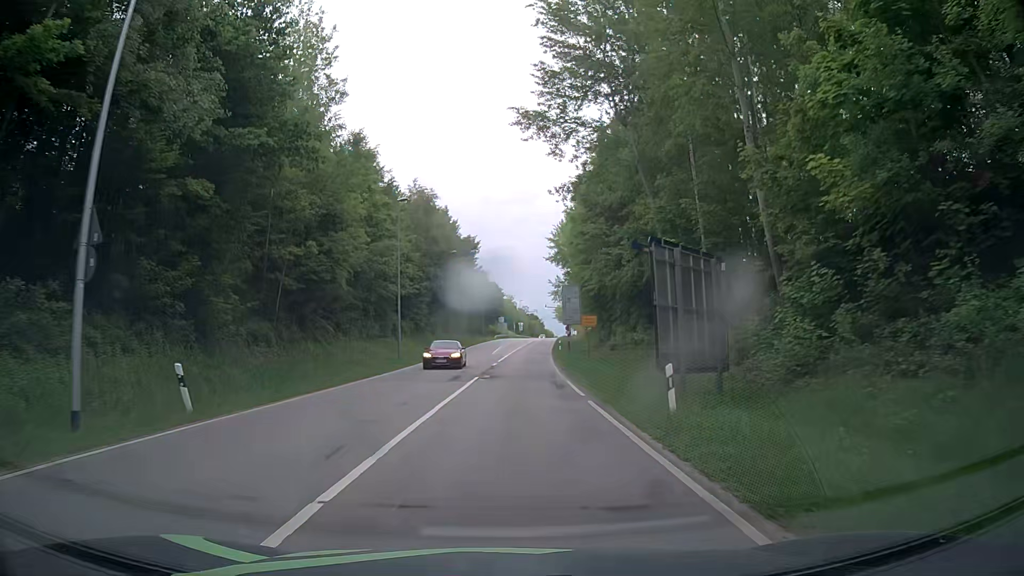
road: secondary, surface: asphalt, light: Day
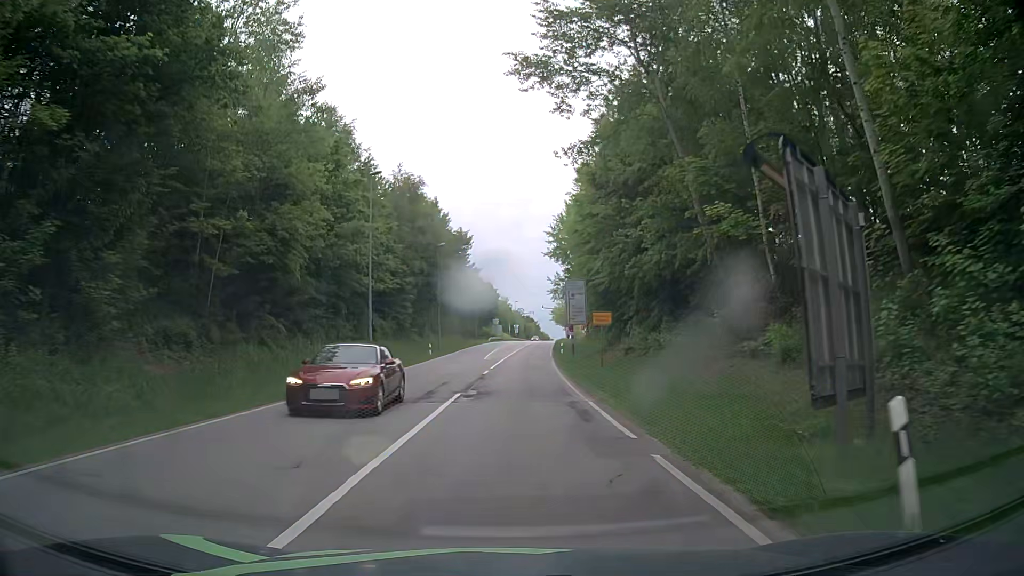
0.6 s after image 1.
(+0.2, +7.5) m; +2°
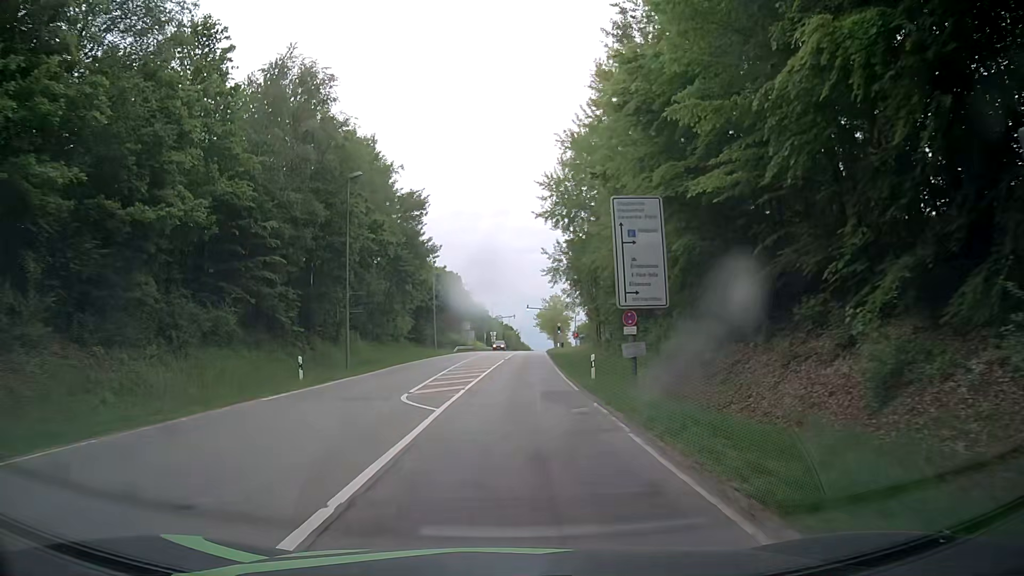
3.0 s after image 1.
(+0.2, +30.0) m; +2°
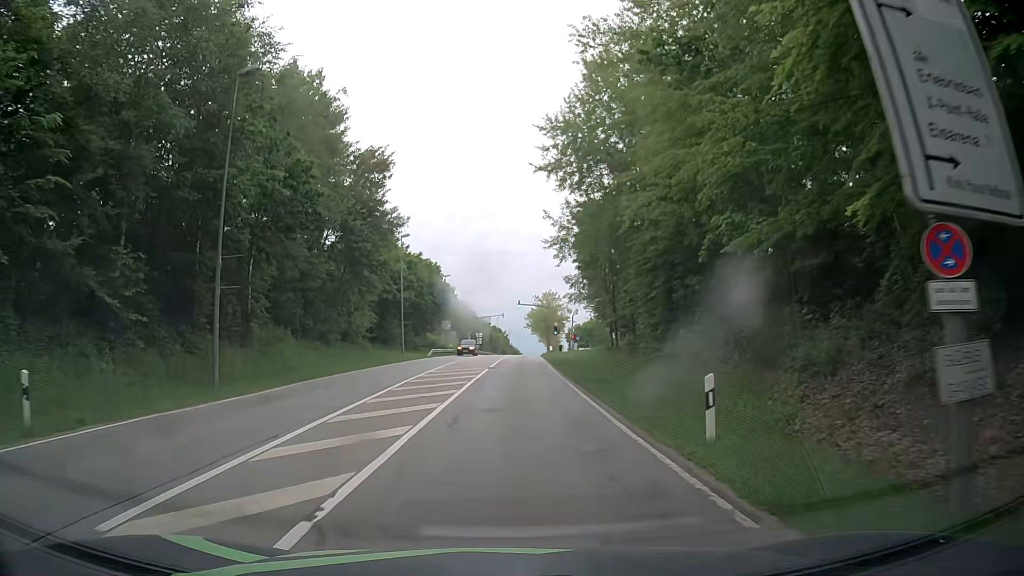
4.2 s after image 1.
(+0.1, +15.0) m; +1°
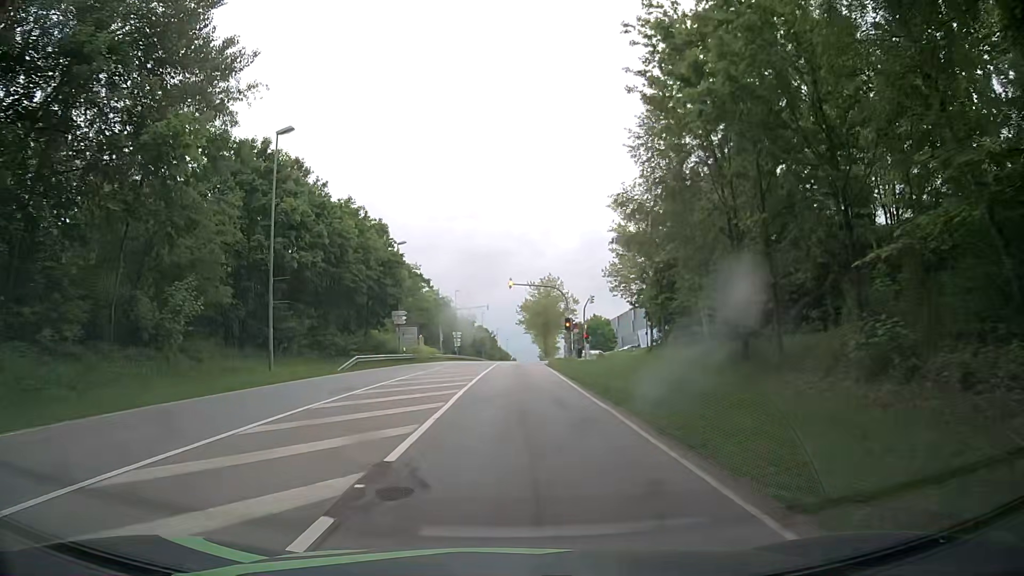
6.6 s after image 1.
(0.0, +29.4) m; 0°
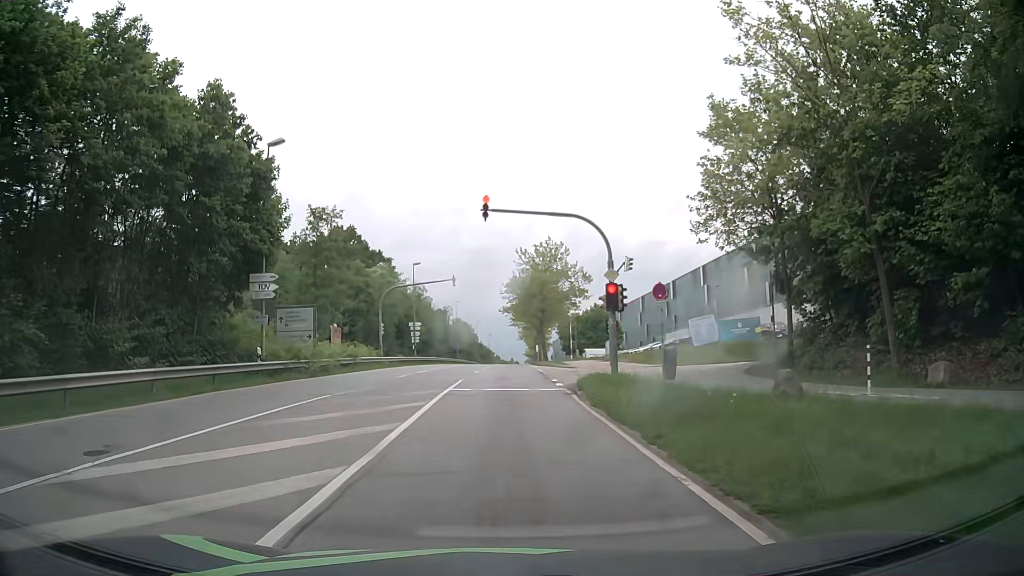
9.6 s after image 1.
(+0.5, +28.2) m; +2°
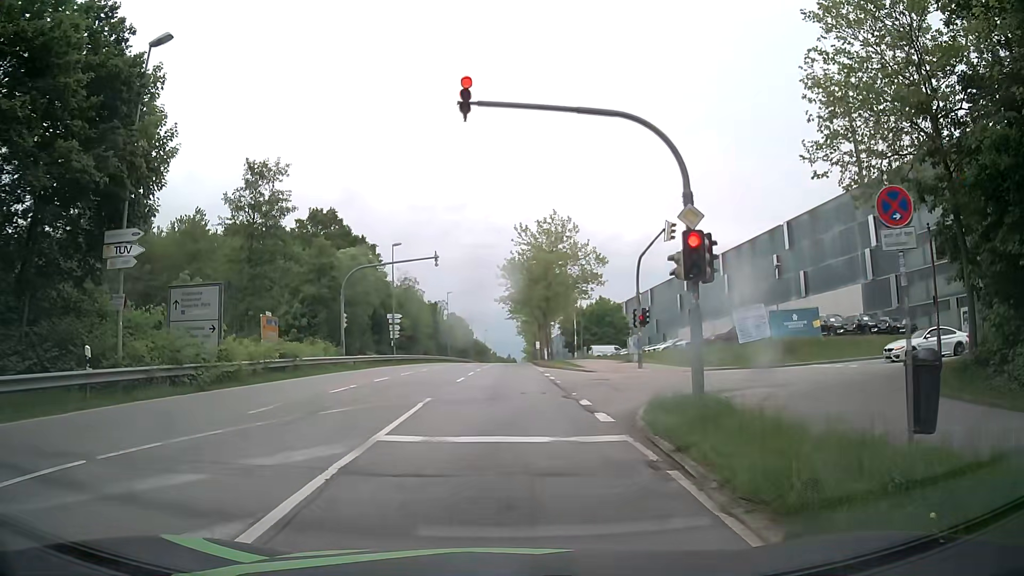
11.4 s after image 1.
(0.0, +10.5) m; +1°
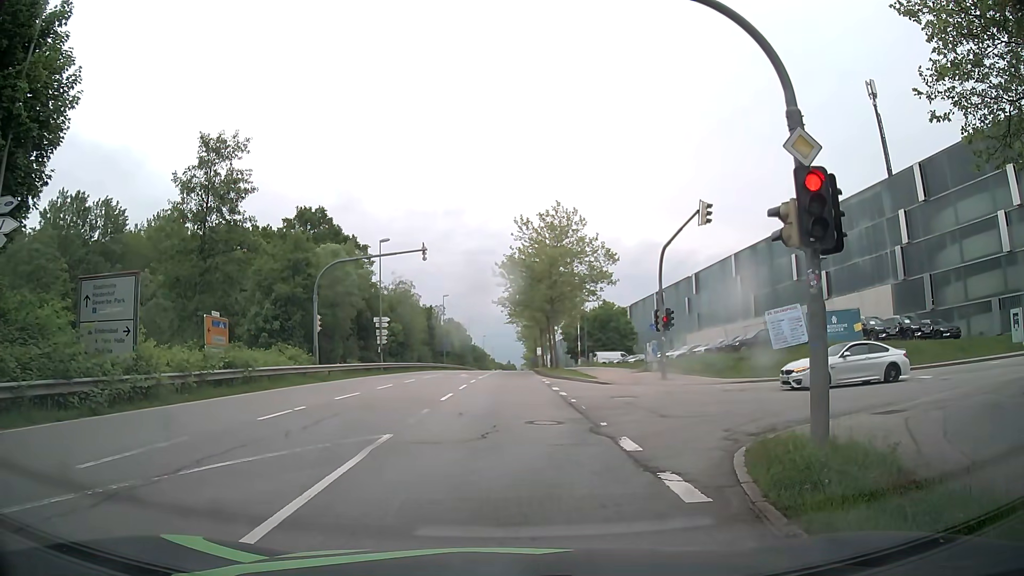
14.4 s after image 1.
(-0.1, +5.1) m; -3°
